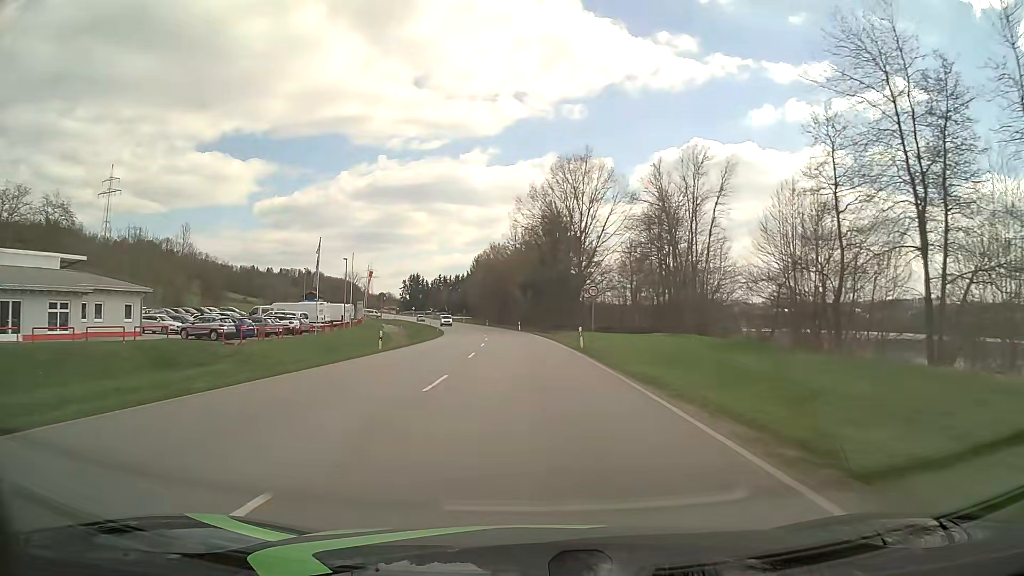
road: primary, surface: asphalt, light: Day
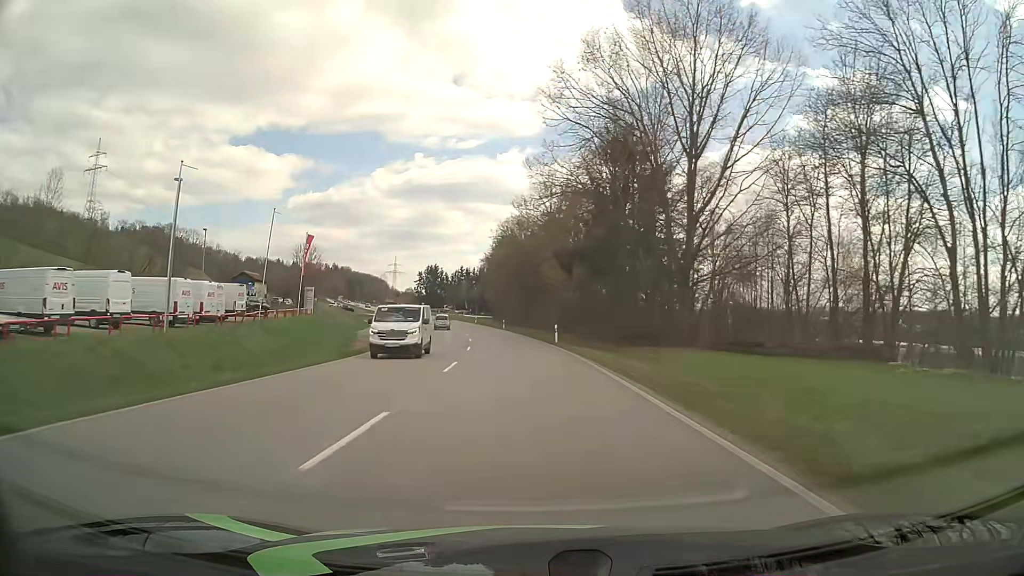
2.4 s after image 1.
(-0.9, +43.1) m; -3°
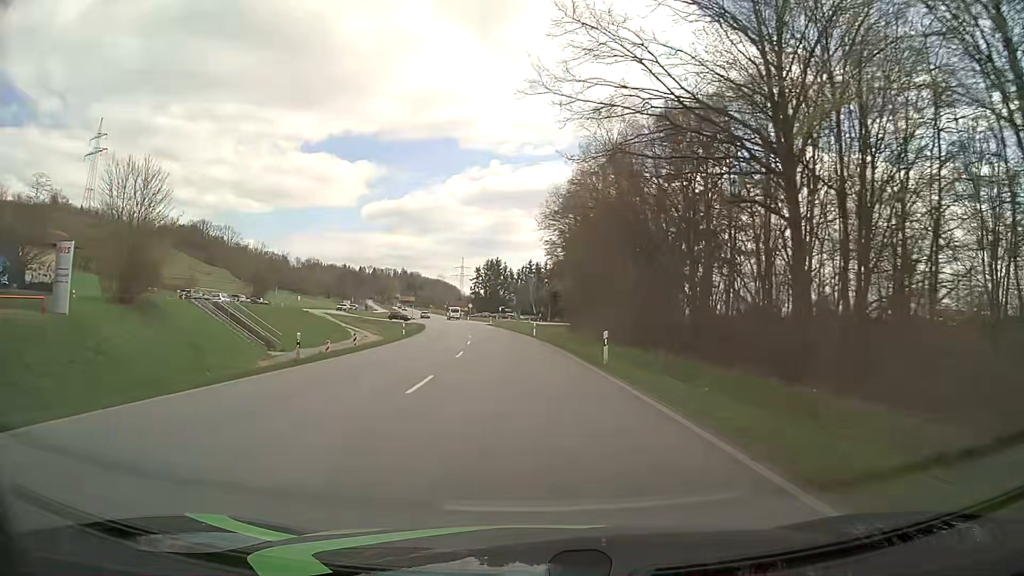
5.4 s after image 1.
(-2.8, +53.6) m; -6°
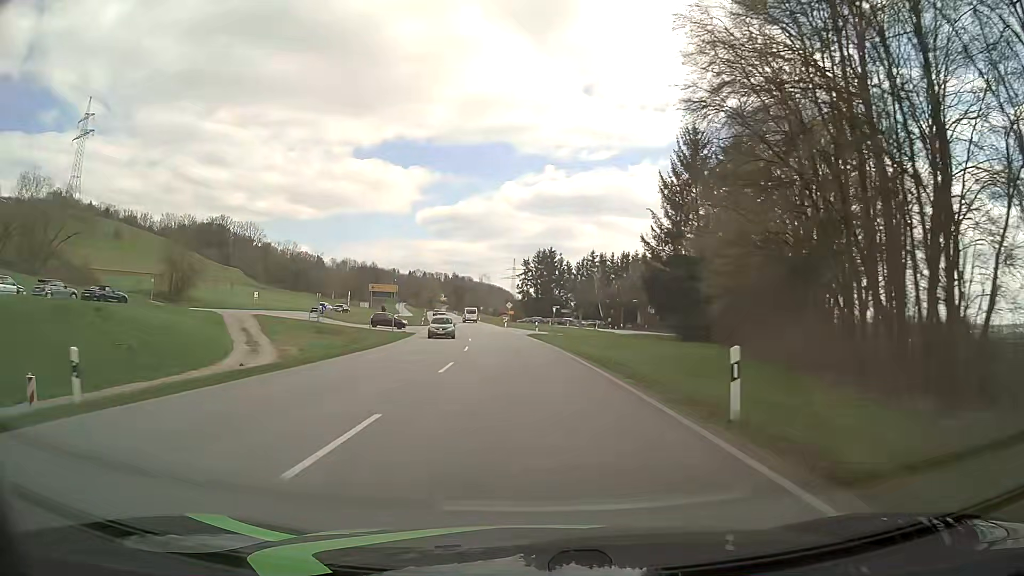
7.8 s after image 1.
(-1.8, +42.8) m; -5°
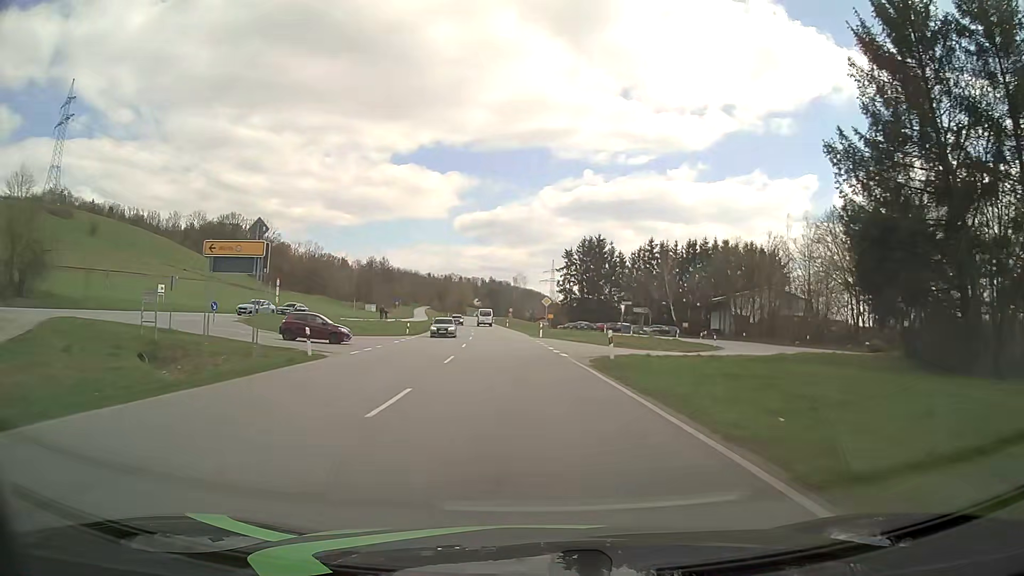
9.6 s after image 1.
(-0.8, +32.2) m; -3°
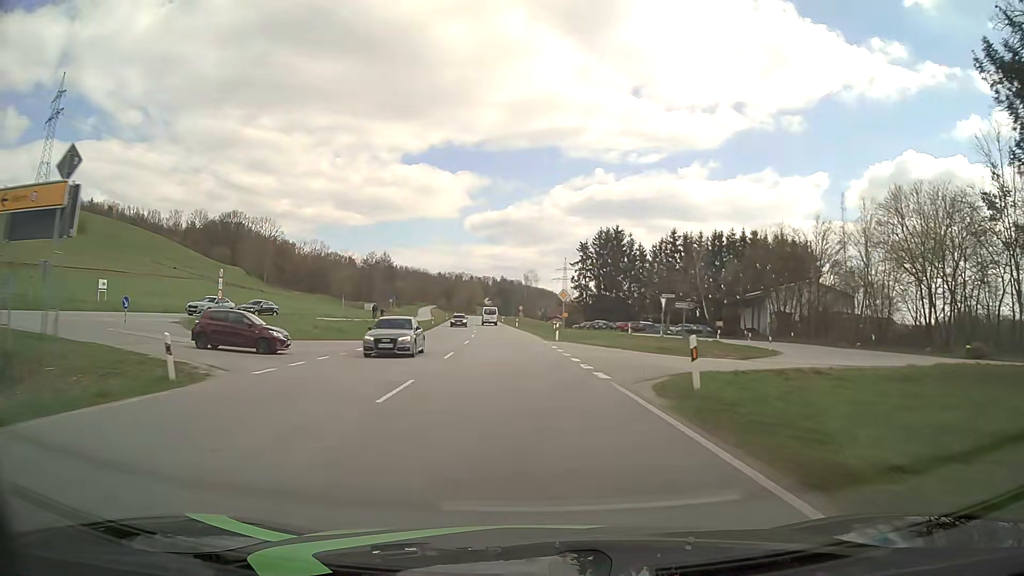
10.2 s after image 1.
(-0.1, +10.7) m; -1°
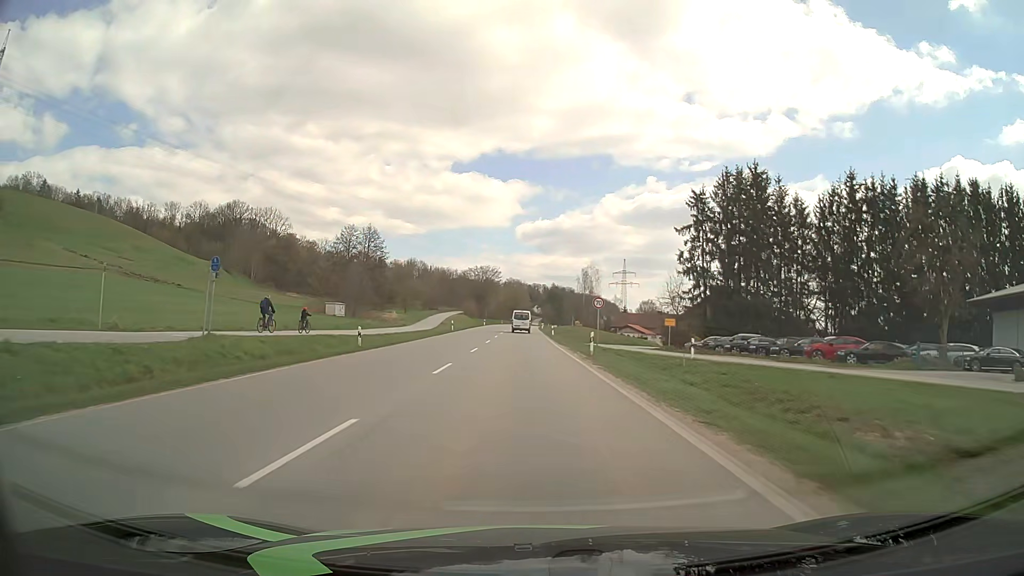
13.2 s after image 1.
(-2.5, +53.5) m; -5°
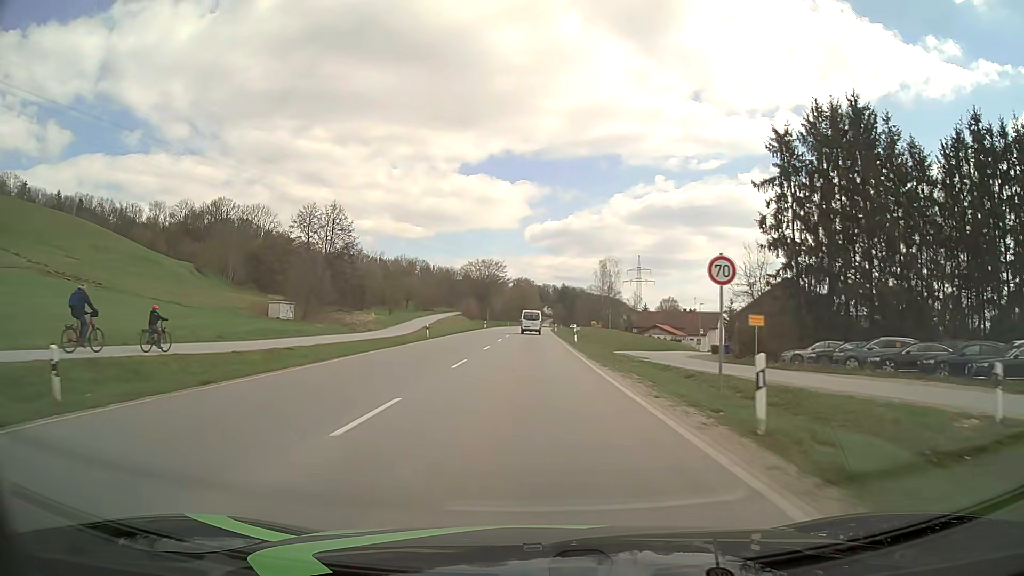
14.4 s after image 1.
(-0.2, +21.5) m; -1°
(0, +10) (0, +20) (0, +30) (0, +40) (0, +50) (0, +60) (0, +70) (0, +80) (0, +90) (0, +100) m
